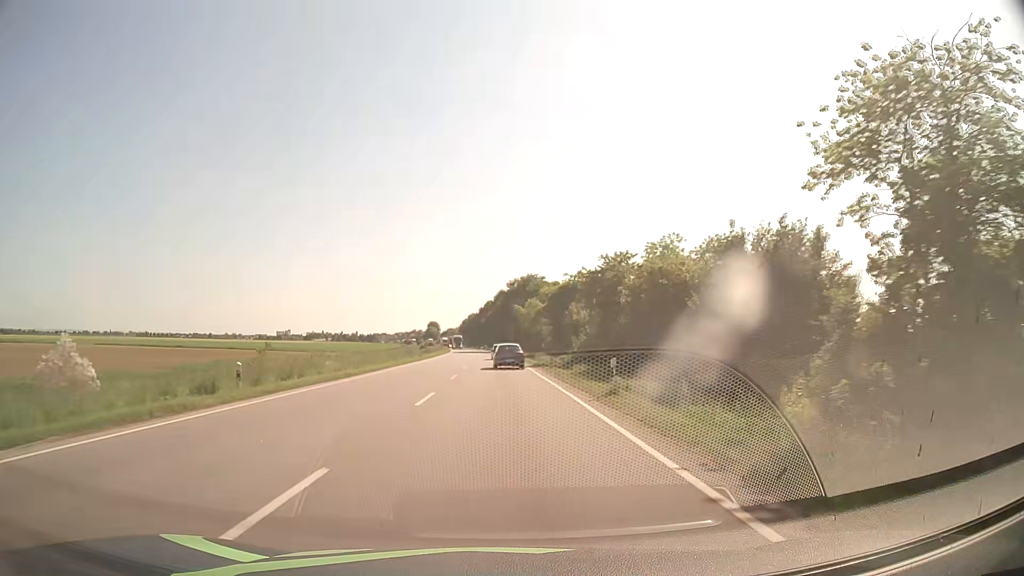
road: primary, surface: asphalt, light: Day
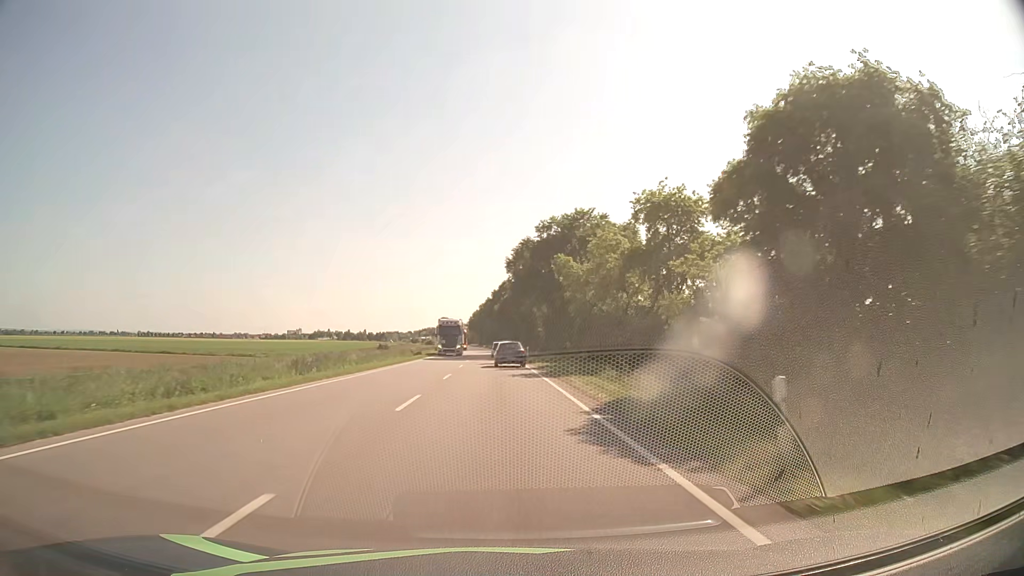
(-1.1, +60.9) m; -2°
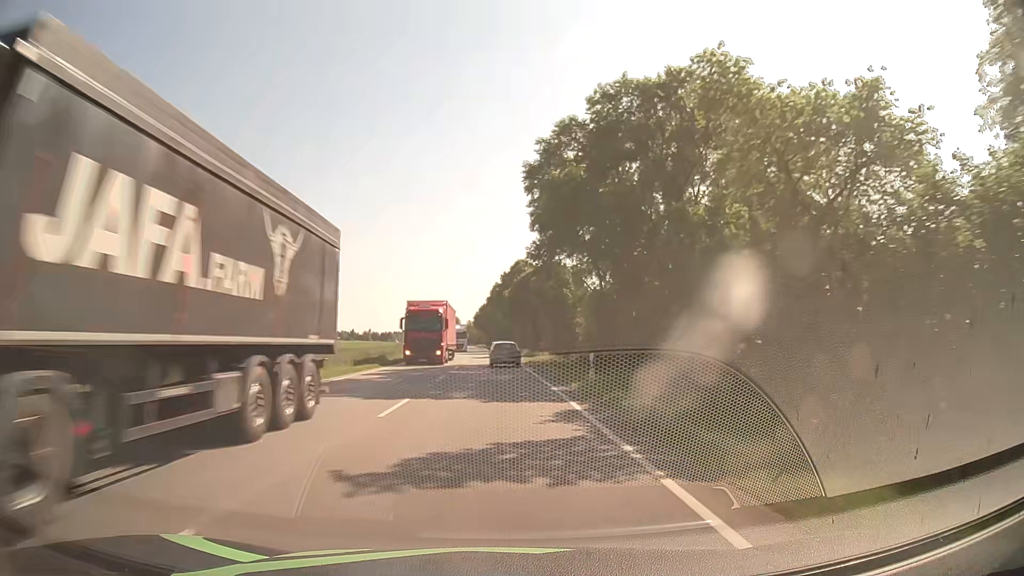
(-0.3, +36.7) m; -1°
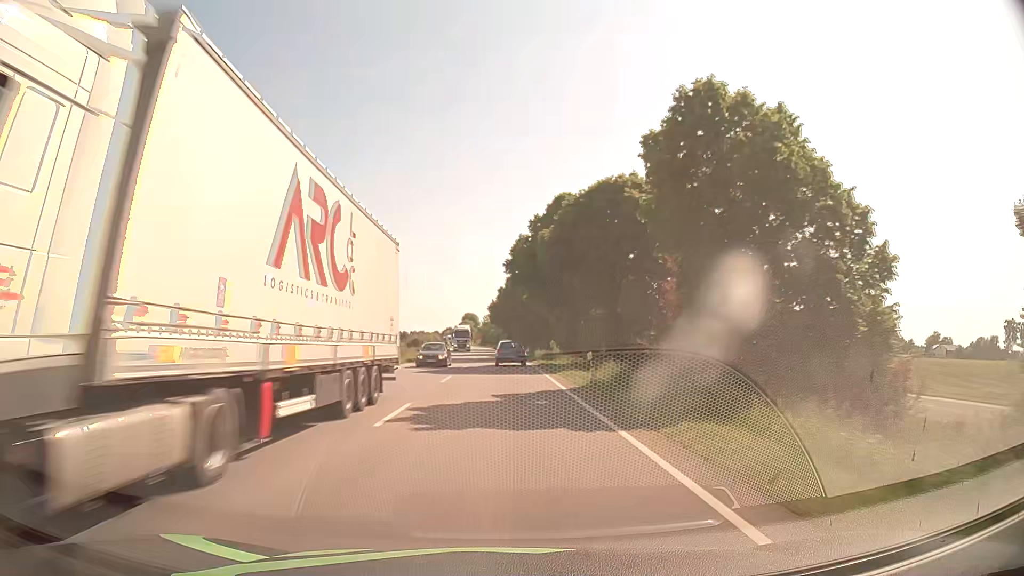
(-1.0, +49.0) m; -2°
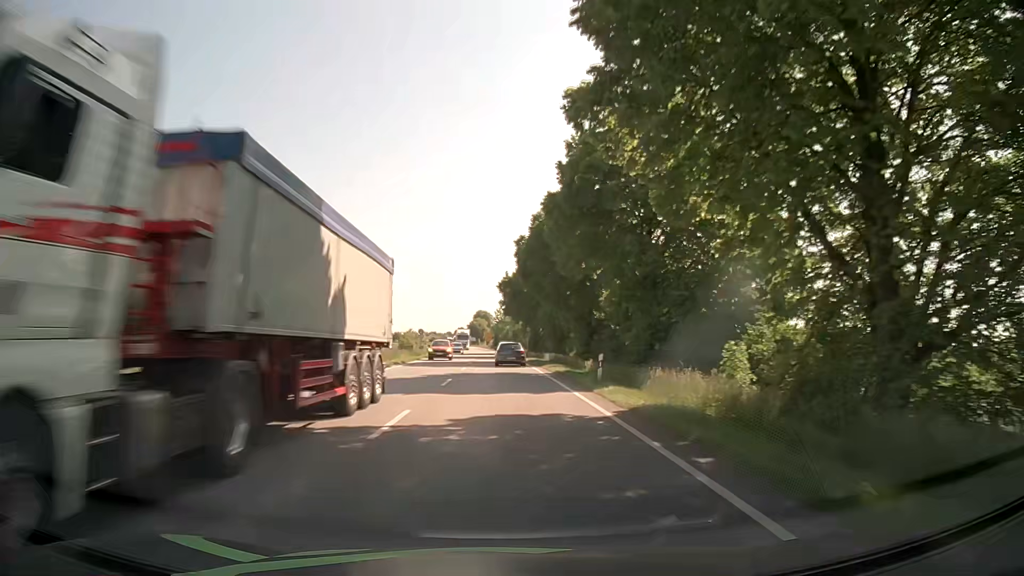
(-0.4, +49.2) m; -1°
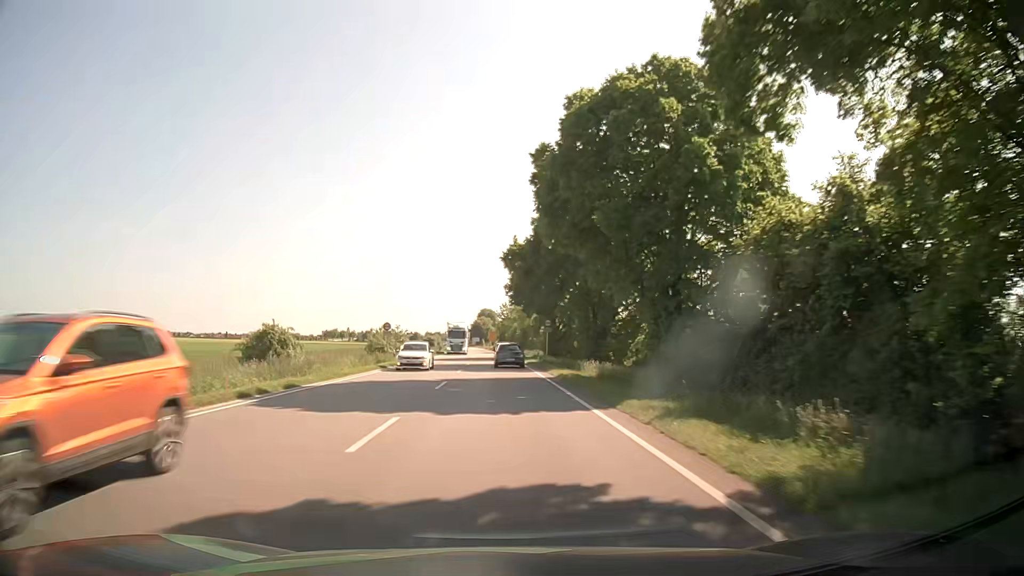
(-0.2, +24.8) m; -1°
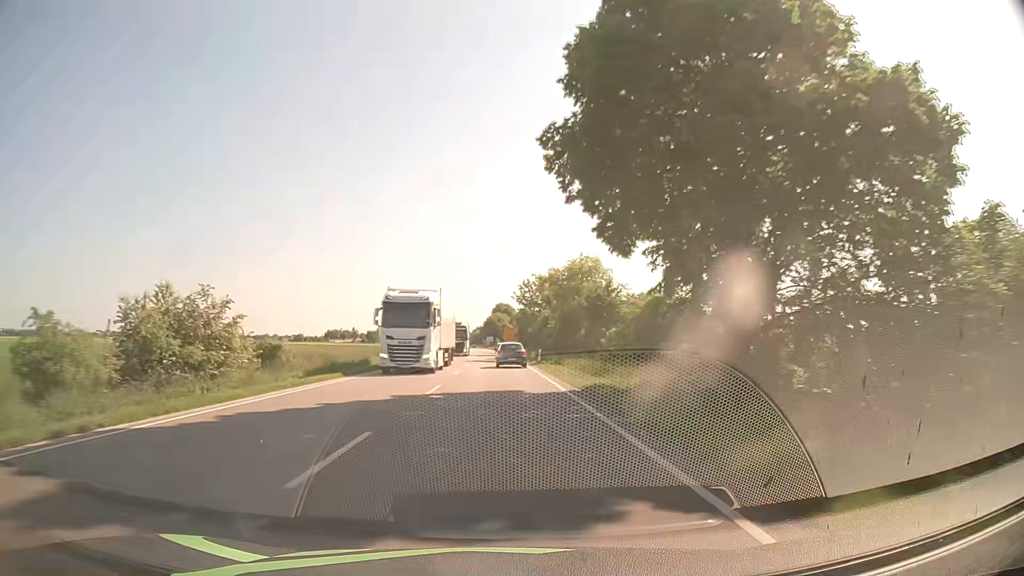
(-0.5, +49.7) m; -2°
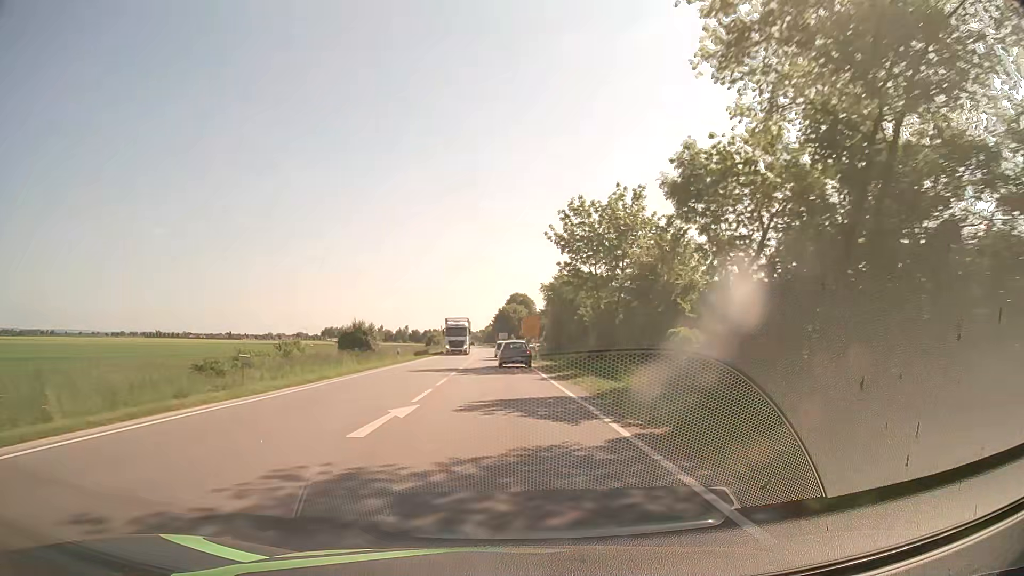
(-0.4, +49.1) m; -1°
(0, +10) (0, +20) (0, +30) (0, +40) (0, +50) (-1, +60) (-1, +70) (-1, +80) (-2, +90) (-2, +100) m
